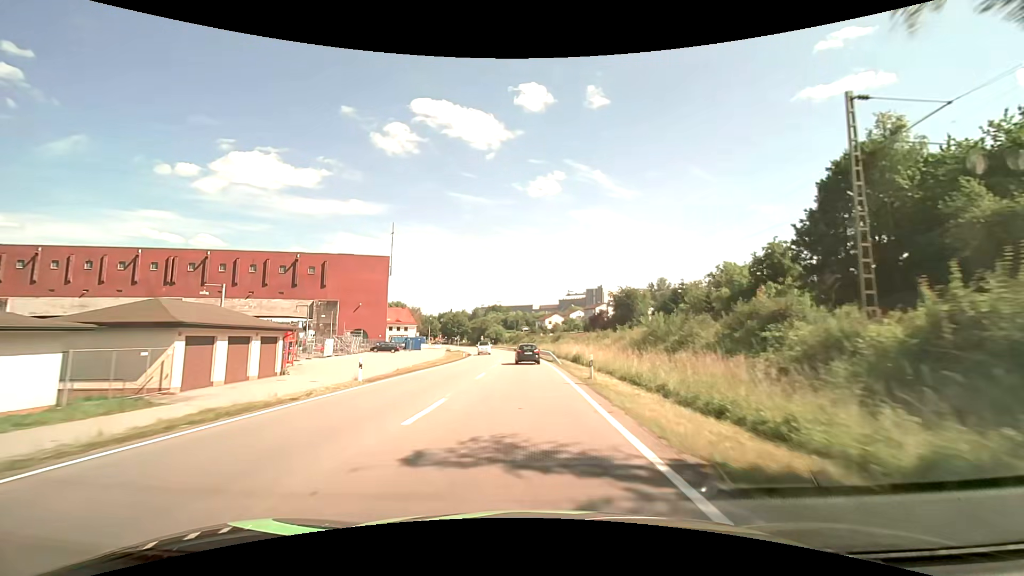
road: primary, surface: asphalt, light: Day
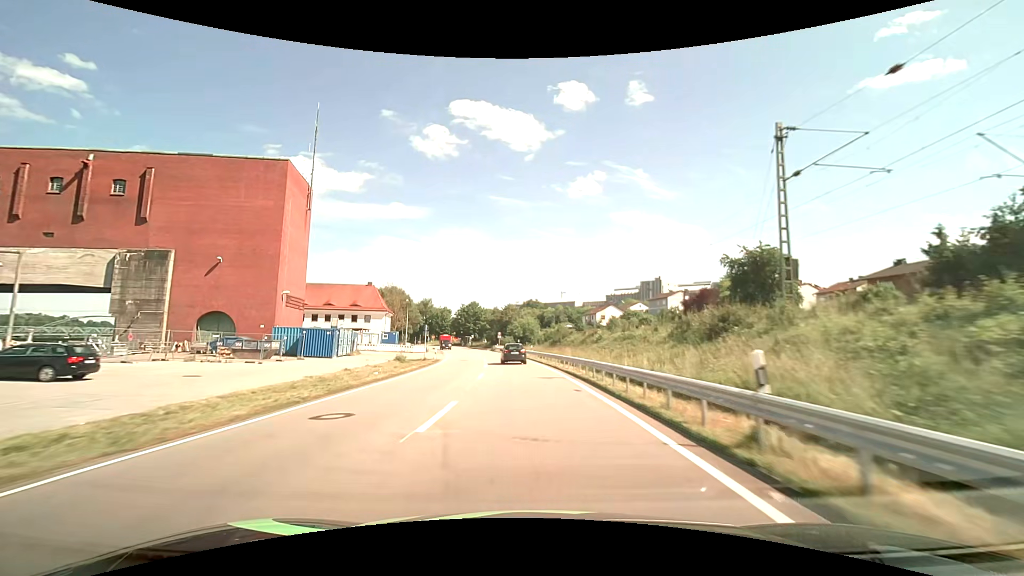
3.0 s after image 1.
(-1.8, +61.0) m; -4°
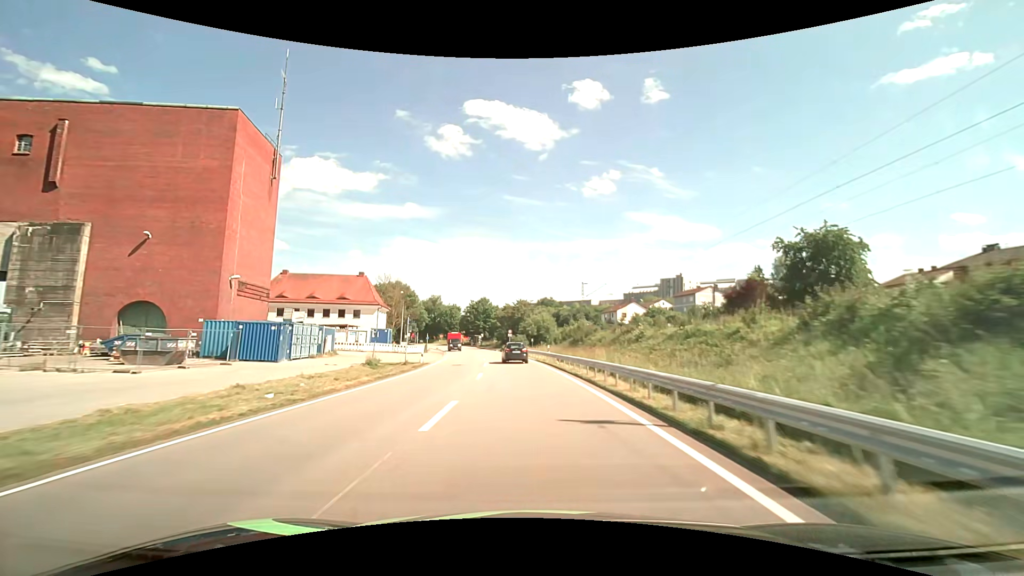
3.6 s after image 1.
(-0.2, +12.1) m; -2°
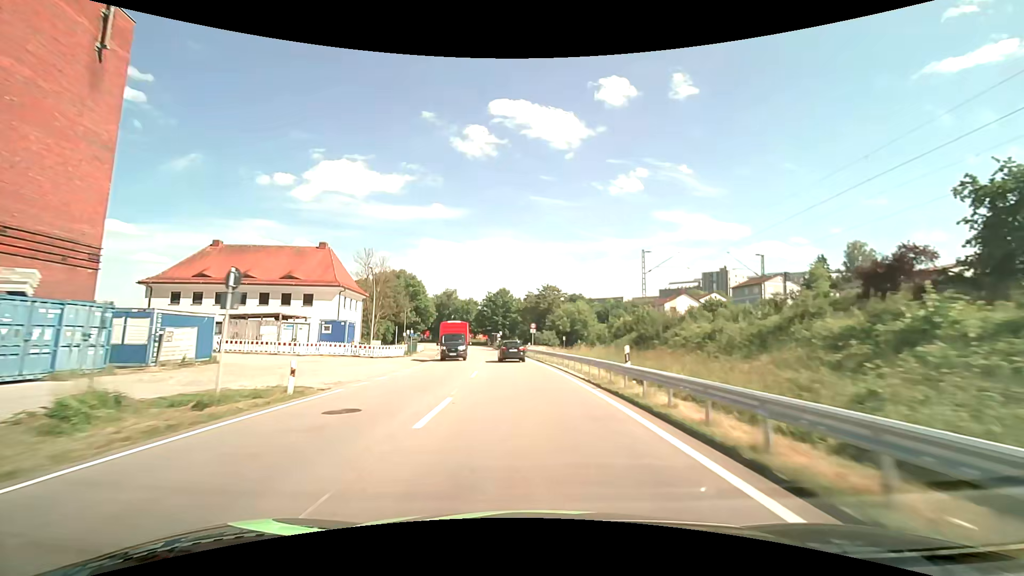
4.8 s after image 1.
(-0.6, +23.9) m; -3°
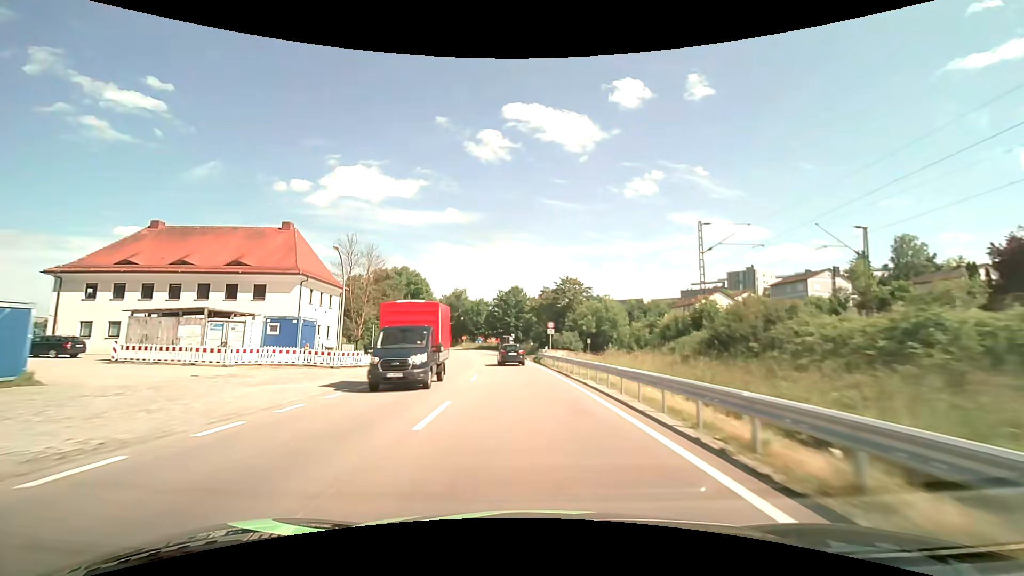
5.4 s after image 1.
(-0.2, +11.8) m; -2°
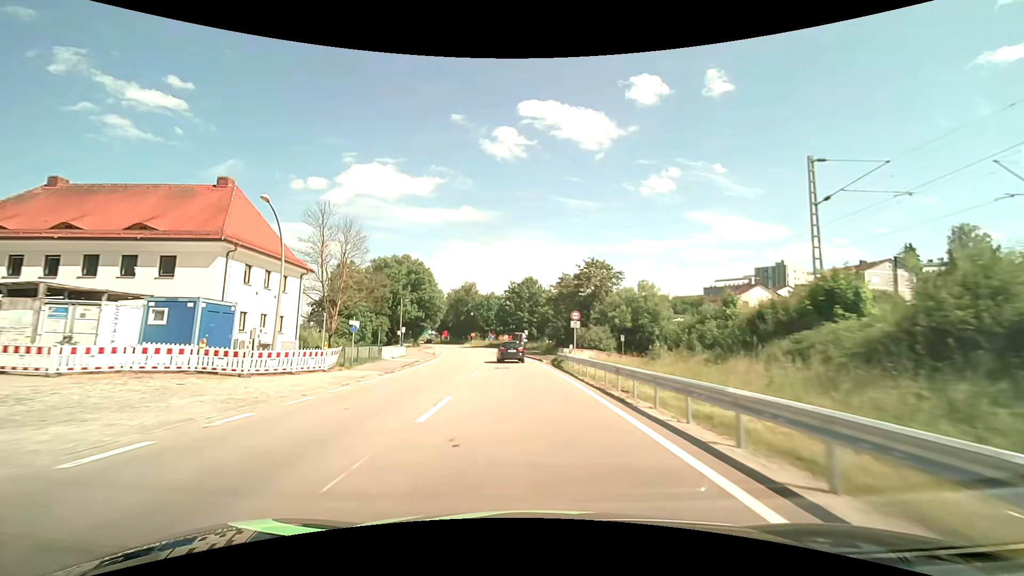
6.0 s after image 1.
(-0.1, +11.6) m; -1°
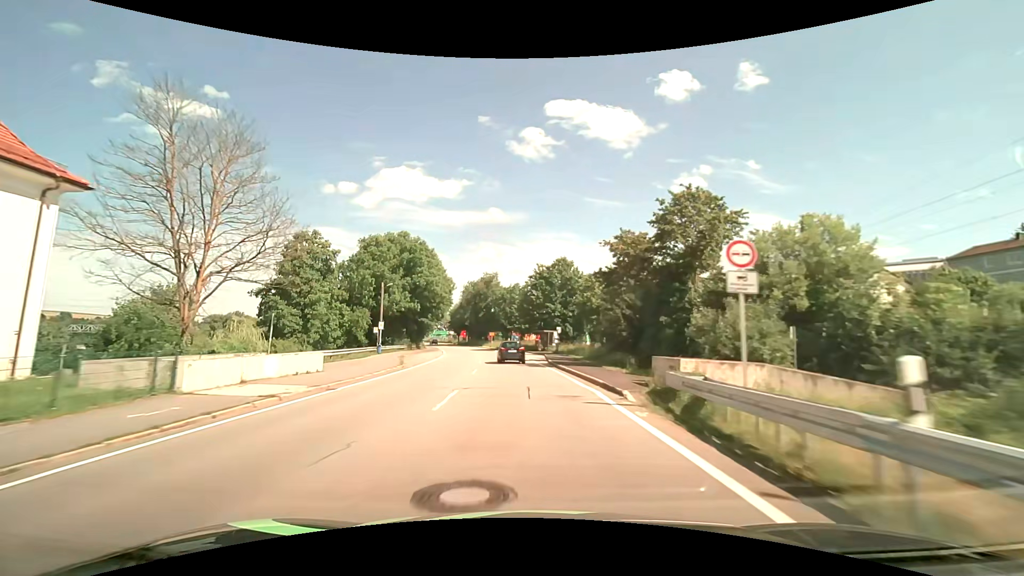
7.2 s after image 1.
(-0.7, +22.7) m; -3°
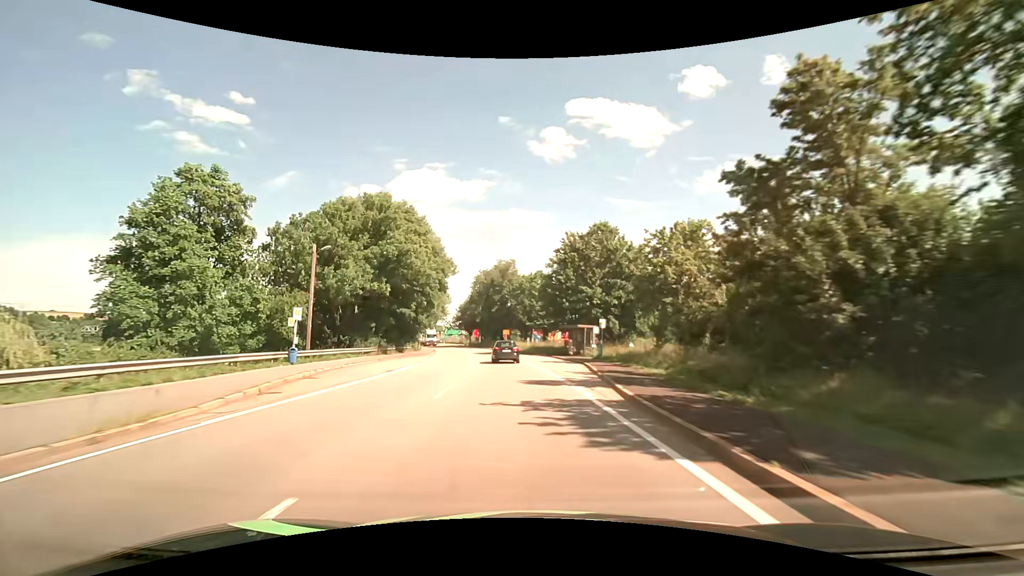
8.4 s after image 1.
(-0.5, +21.6) m; -3°
(0, +10) (0, +20) (-1, +30) (-2, +40) (-3, +50) (-4, +60) (-6, +70) (-8, +79) (-10, +89) (-13, +99) m
